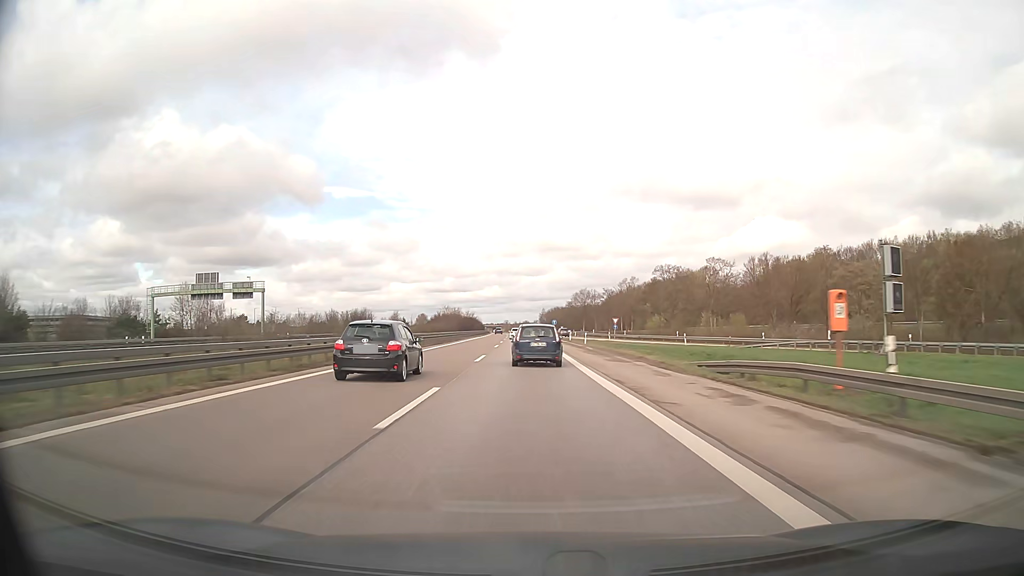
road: motorway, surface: asphalt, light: Day
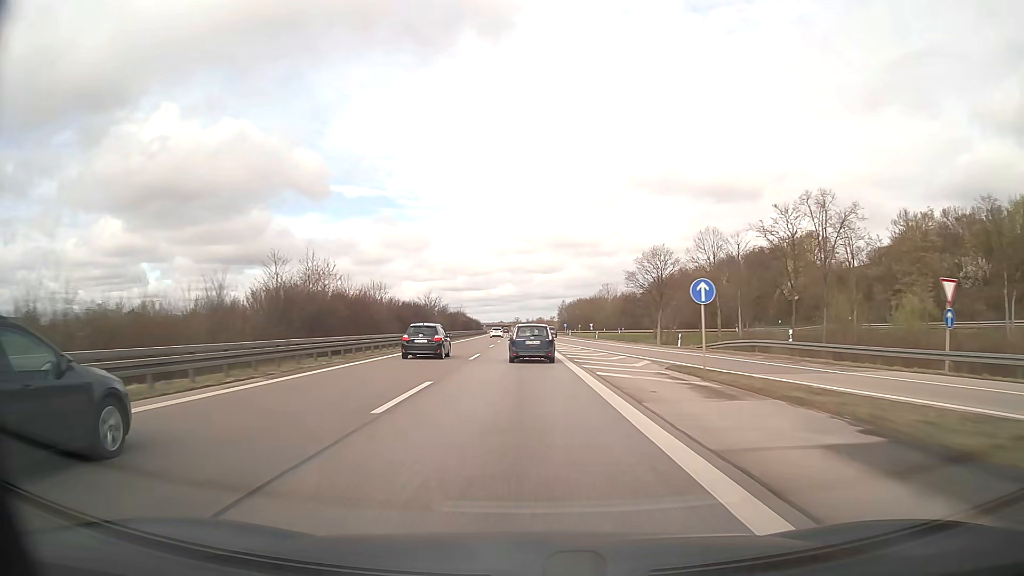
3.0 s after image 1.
(-0.4, +88.9) m; -1°
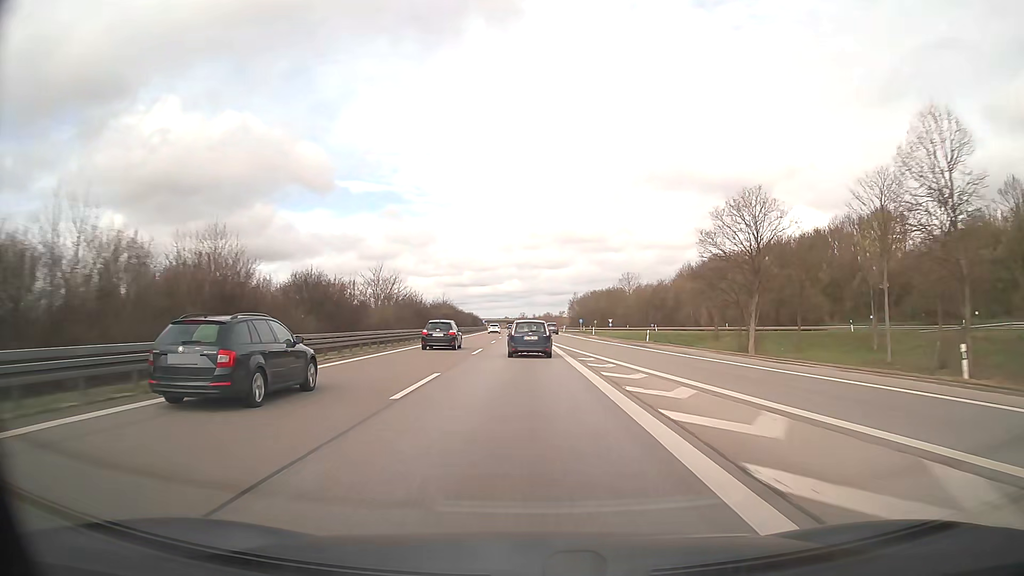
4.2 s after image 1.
(-0.2, +34.6) m; -1°
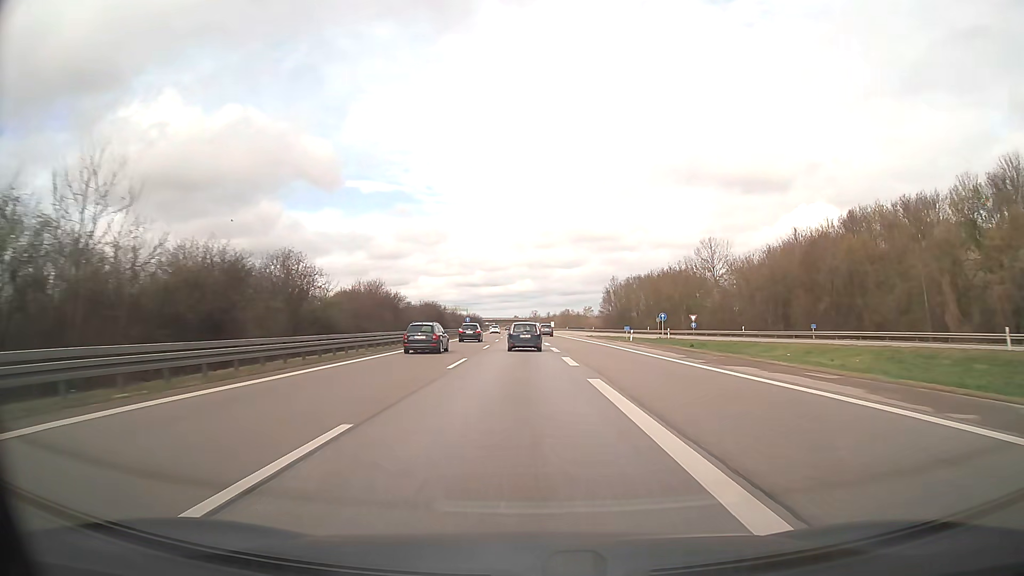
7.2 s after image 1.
(-0.8, +80.8) m; -1°
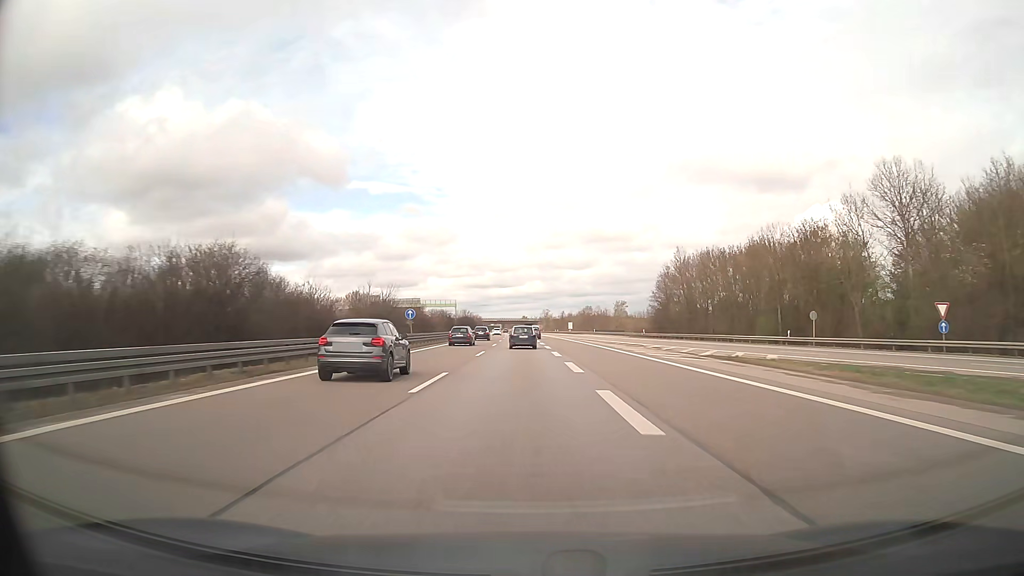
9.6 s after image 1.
(-0.5, +62.3) m; -1°
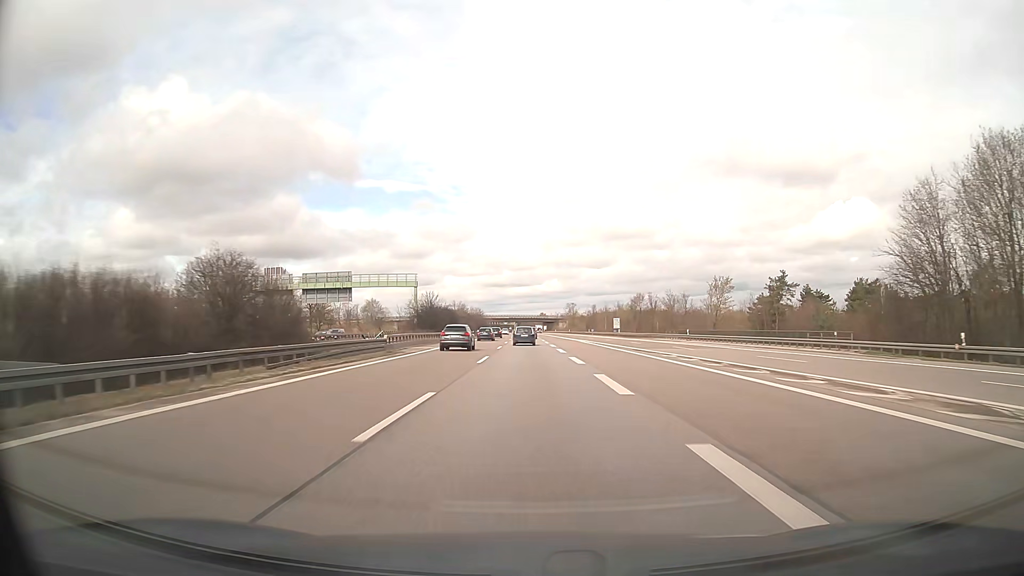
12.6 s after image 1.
(-0.9, +78.9) m; -1°
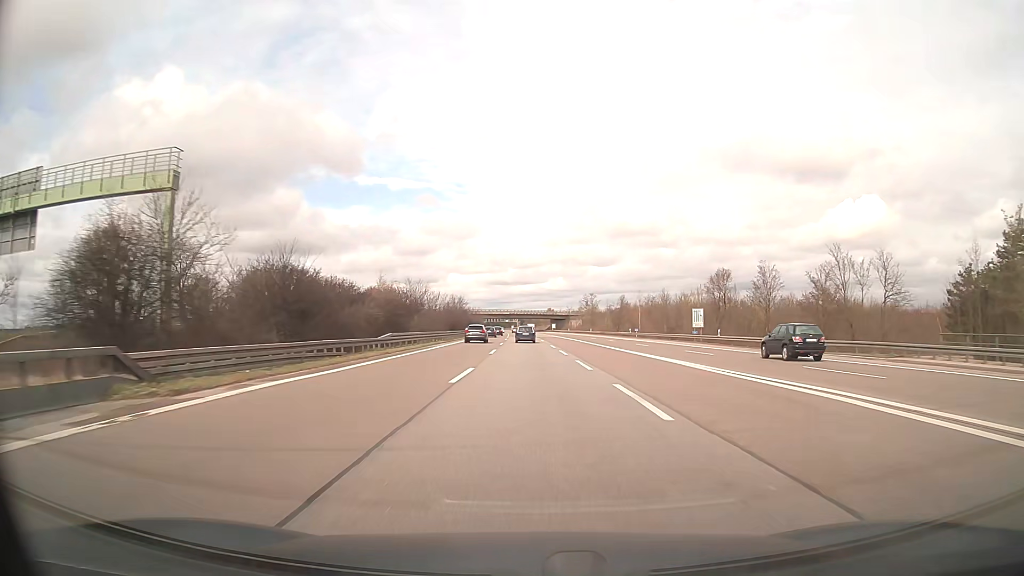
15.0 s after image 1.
(-0.4, +63.8) m; 0°
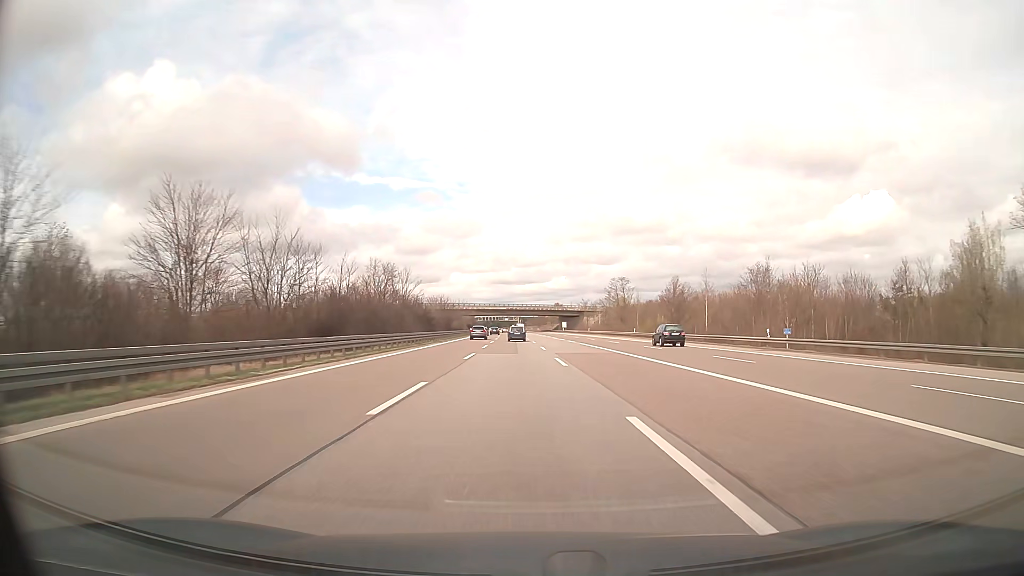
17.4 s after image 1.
(-0.1, +63.5) m; 0°
(0, +10) (0, +20) (0, +30) (0, +40) (-1, +50) (-1, +60) (-1, +70) (-1, +80) (-2, +90) (-2, +100) m
